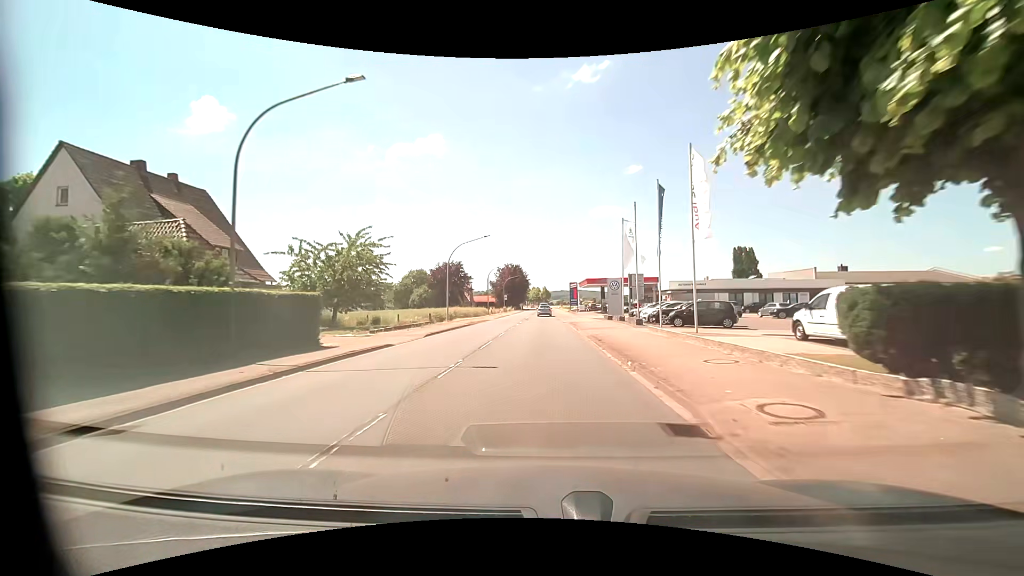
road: primary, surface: asphalt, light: Day
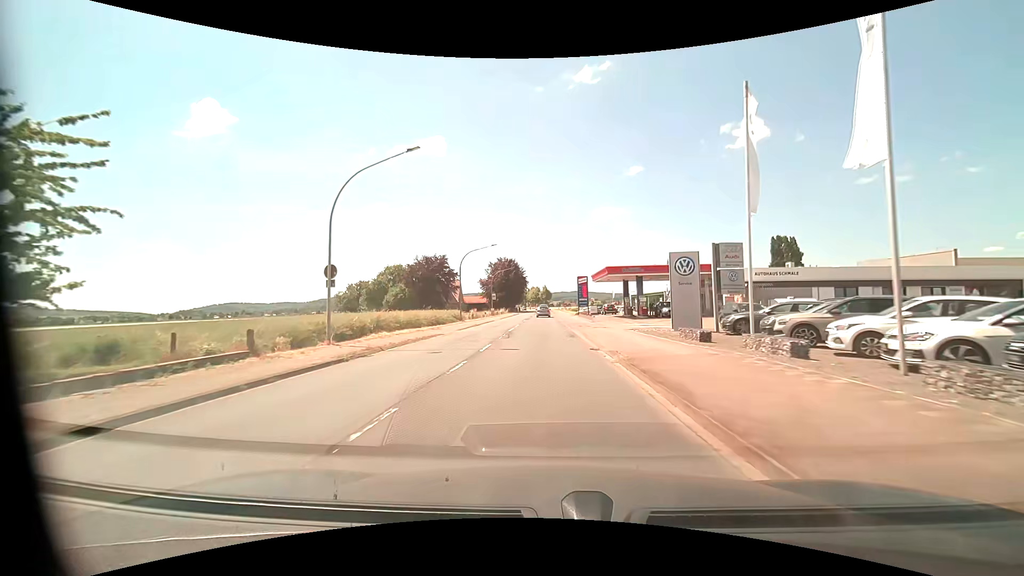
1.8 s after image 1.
(0.0, +24.1) m; 0°
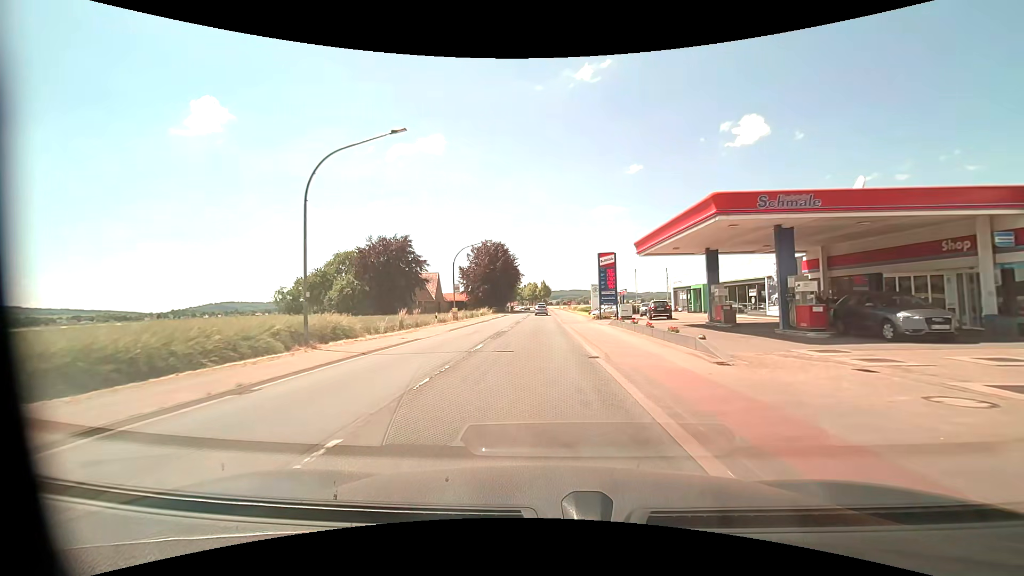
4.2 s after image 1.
(0.0, +31.9) m; 0°
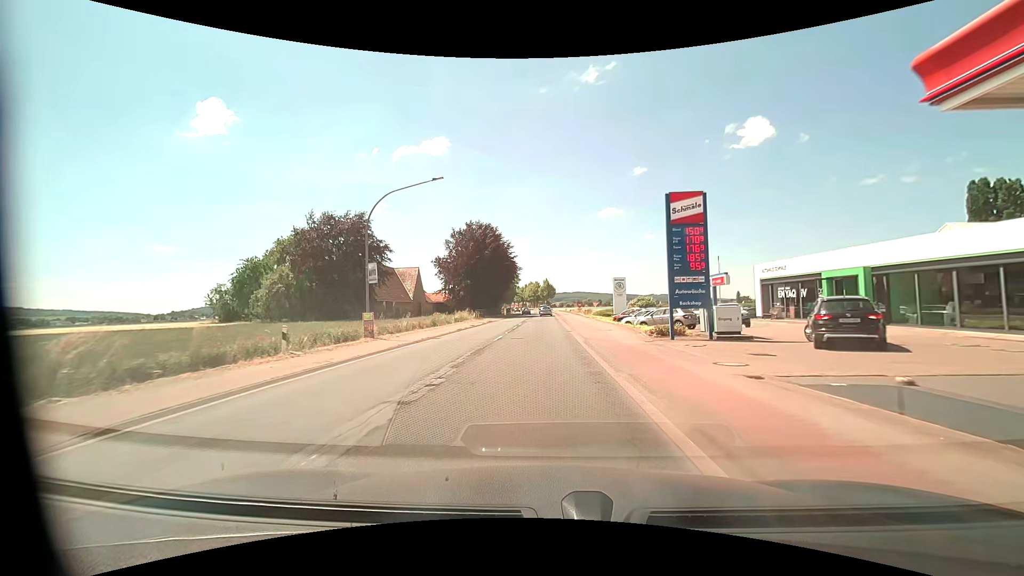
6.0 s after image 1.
(-0.2, +24.1) m; 0°
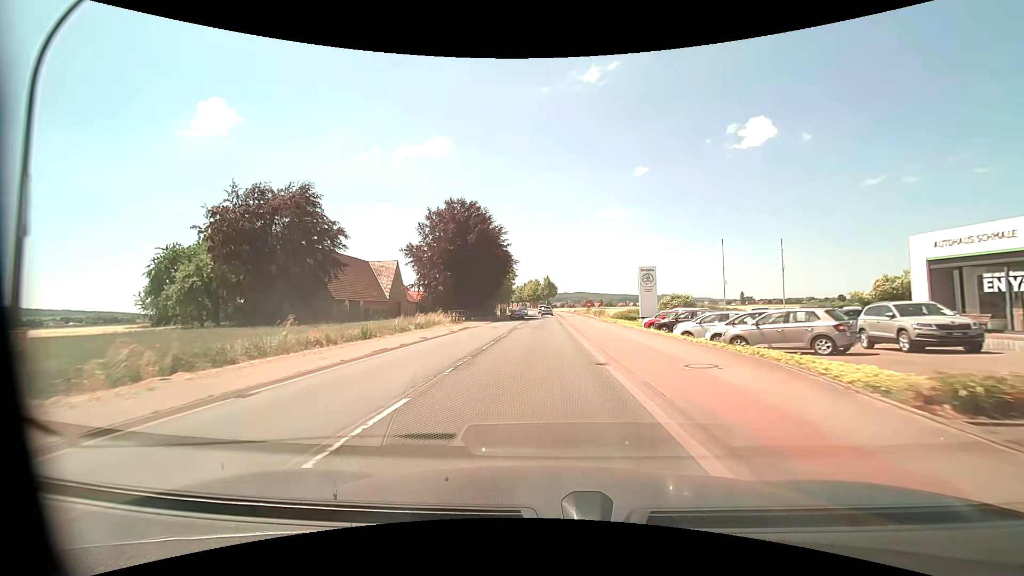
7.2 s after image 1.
(-0.1, +16.2) m; 0°
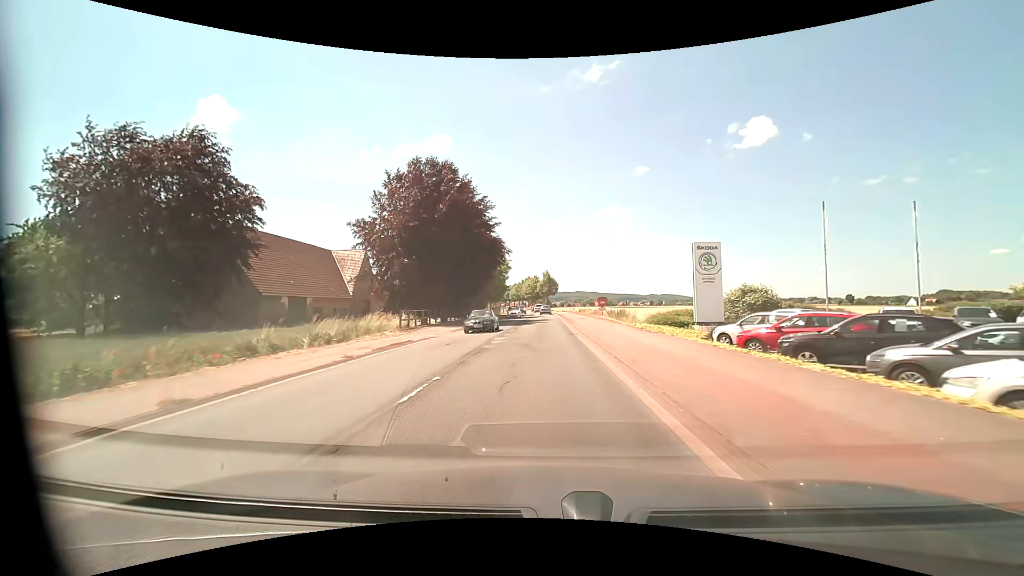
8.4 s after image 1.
(0.0, +16.2) m; 0°
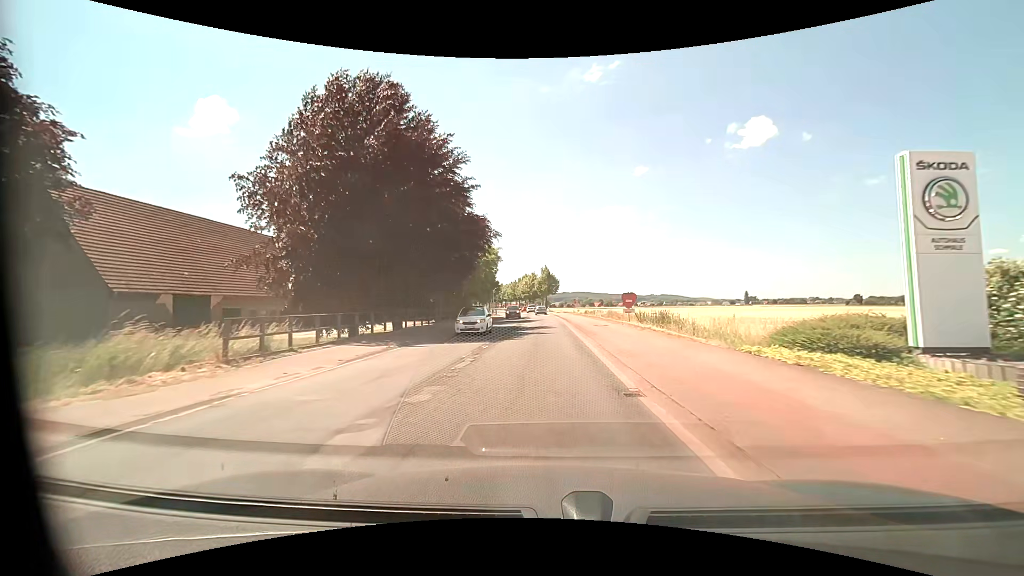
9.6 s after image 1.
(0.0, +16.3) m; 0°
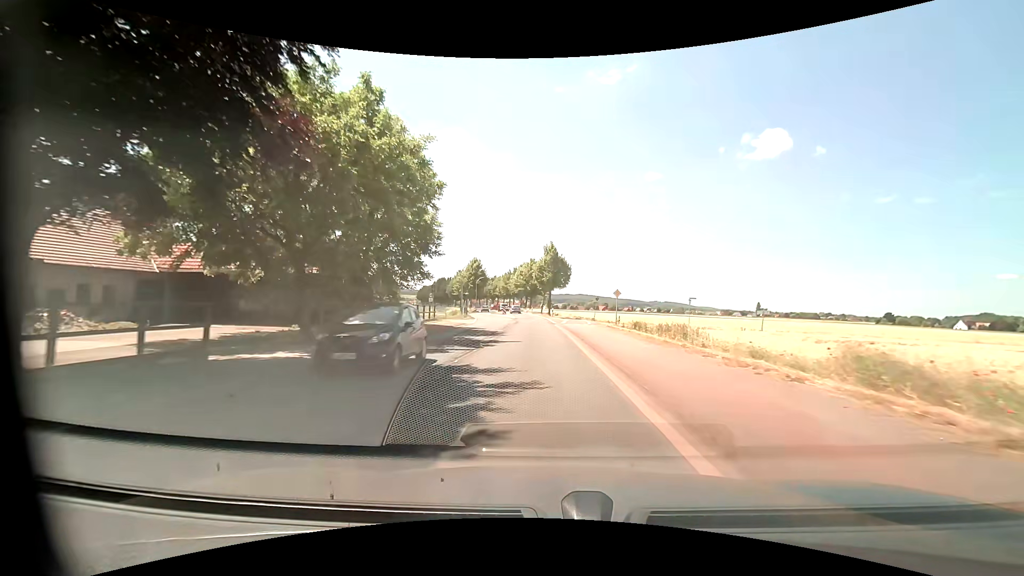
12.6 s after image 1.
(-0.1, +41.2) m; 0°
(0, +10) (0, +20) (-1, +30) (-1, +40) (-1, +50) (-2, +60) (-3, +70) (-4, +80) (-5, +90) (-6, +100) m
